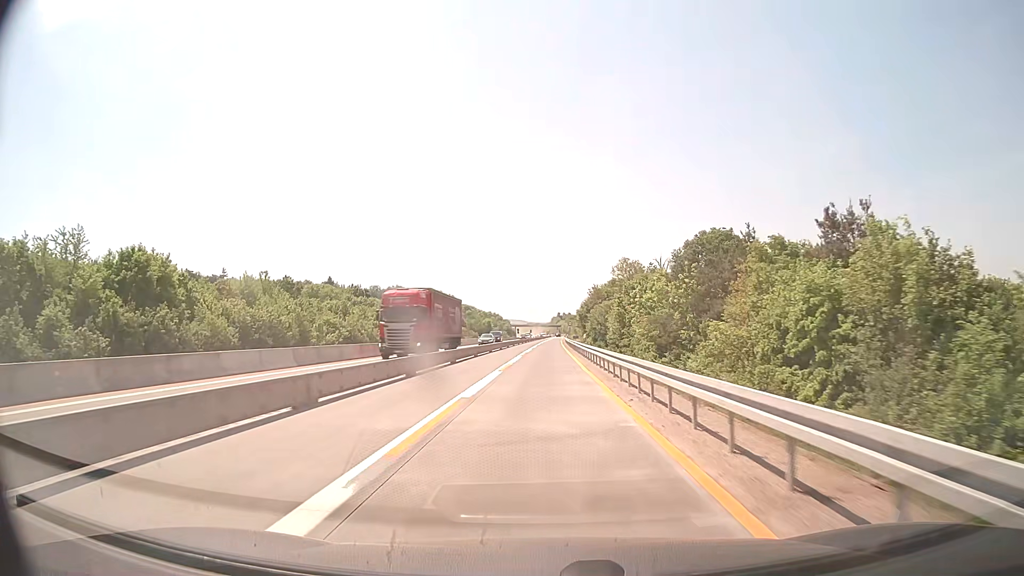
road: motorway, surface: concrete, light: Day
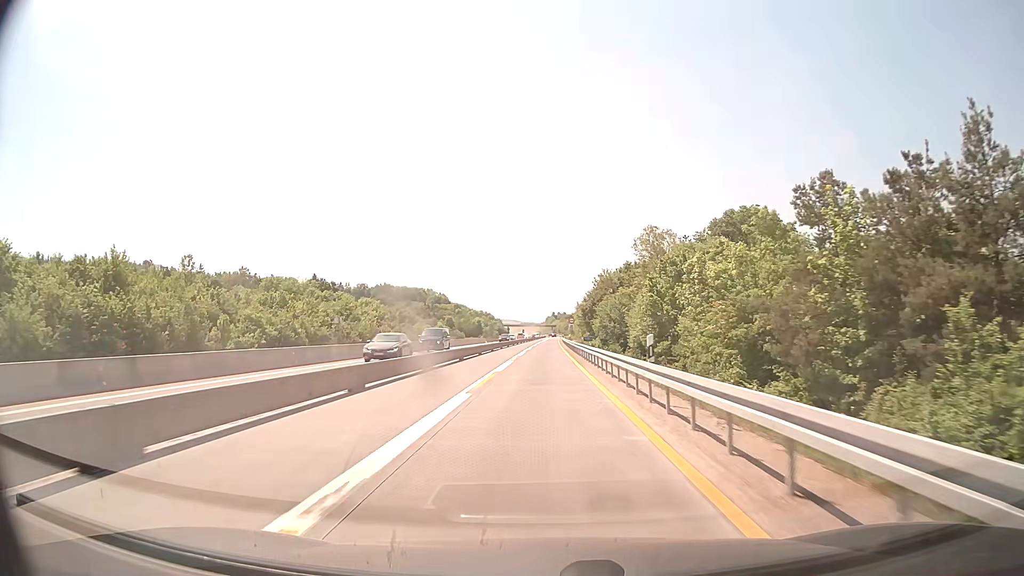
(+0.1, +26.2) m; 0°
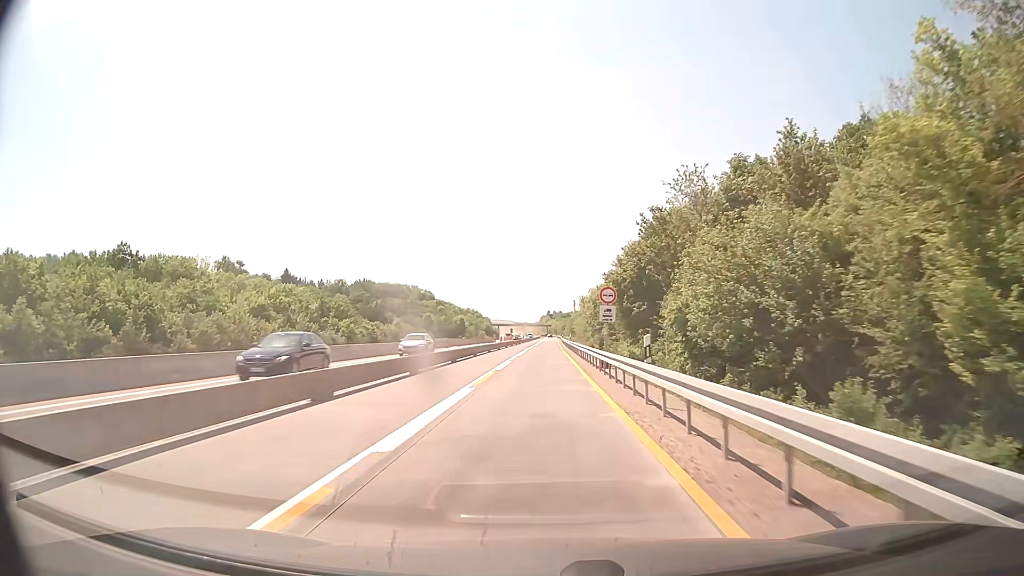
(+0.4, +52.3) m; +1°
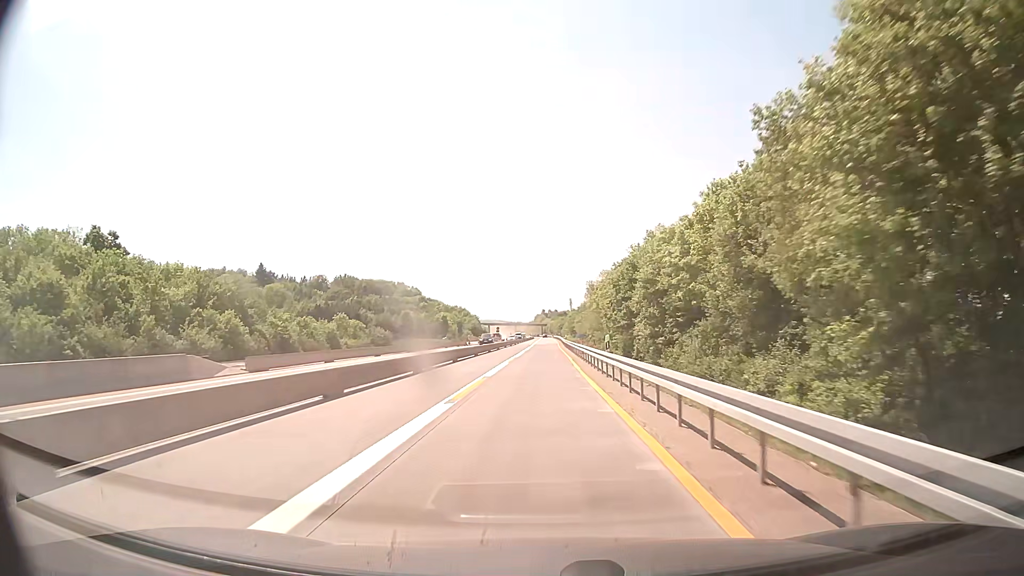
(+0.2, +39.3) m; +1°
(0, +10) (0, +20) (0, +30) (0, +40) (0, +50) (0, +60) (0, +70) (0, +80) (0, +90) (0, +100) m
